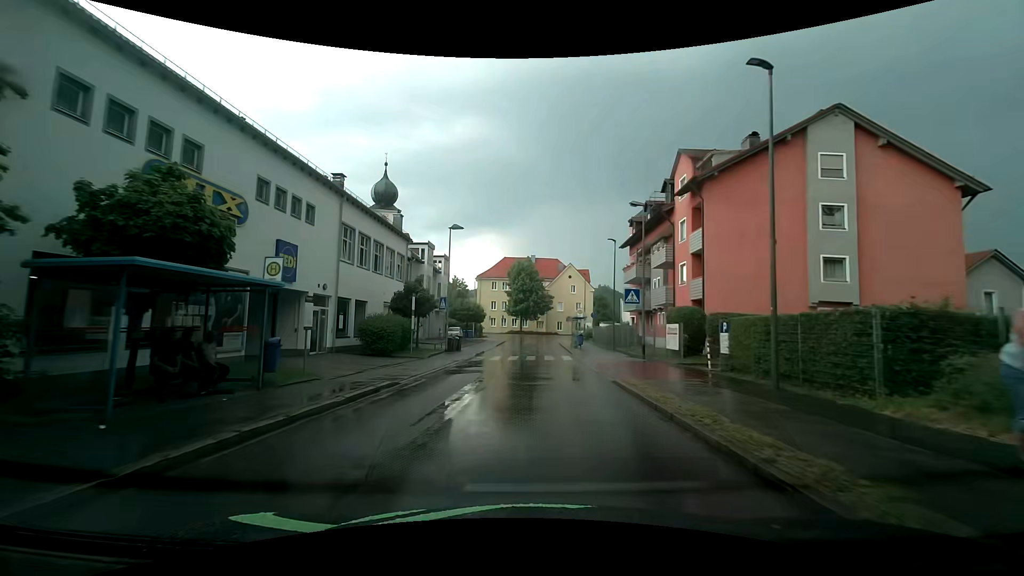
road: unclassified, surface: asphalt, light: Day
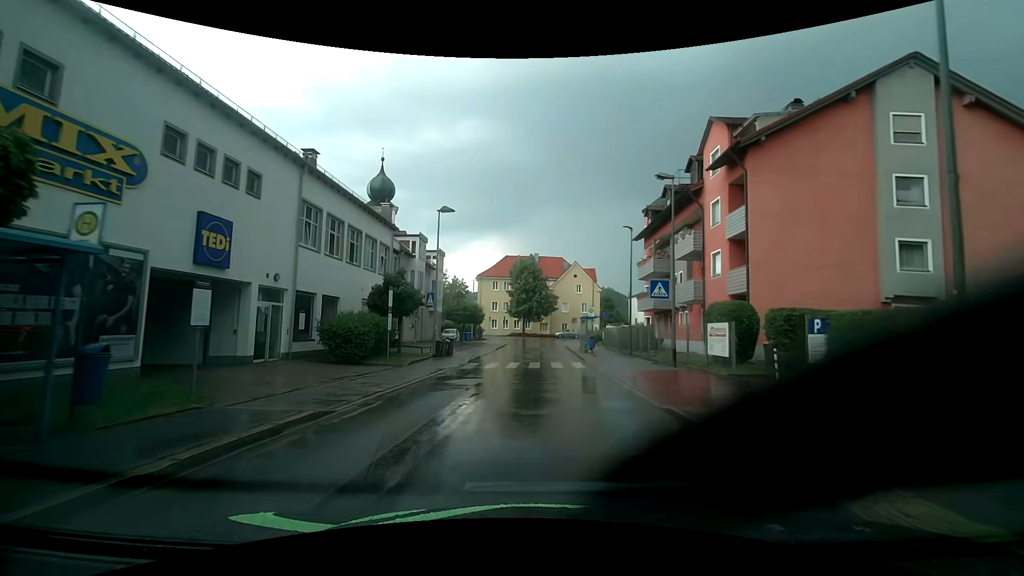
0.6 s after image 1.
(0.0, +5.0) m; -1°
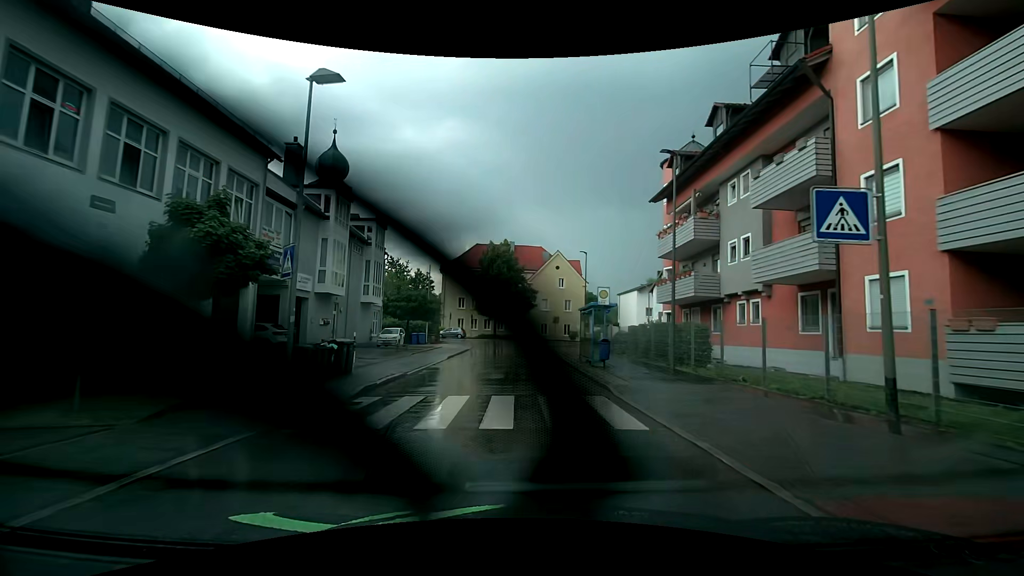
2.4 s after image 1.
(+0.1, +13.9) m; +3°
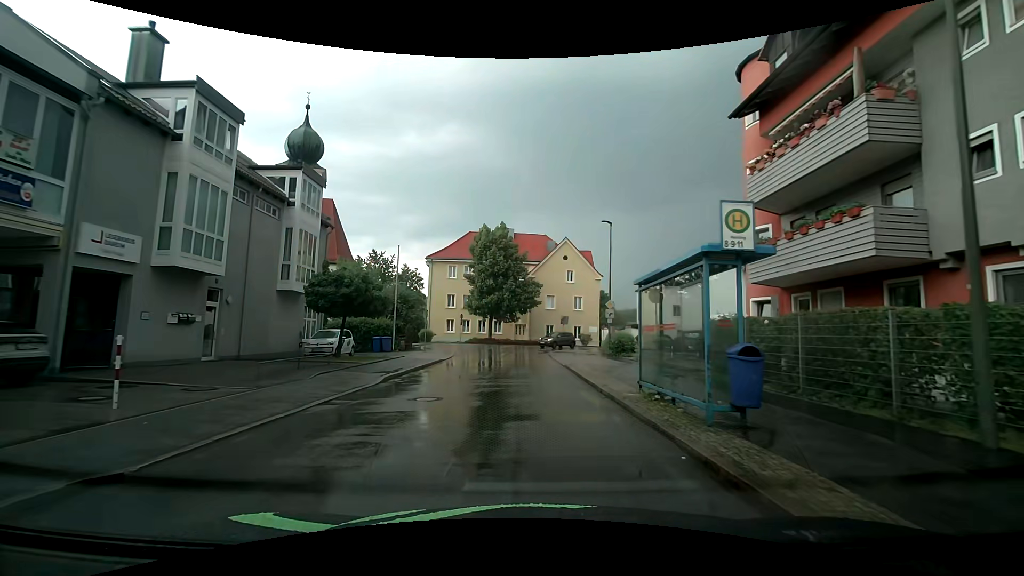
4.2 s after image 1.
(+0.1, +12.2) m; 0°
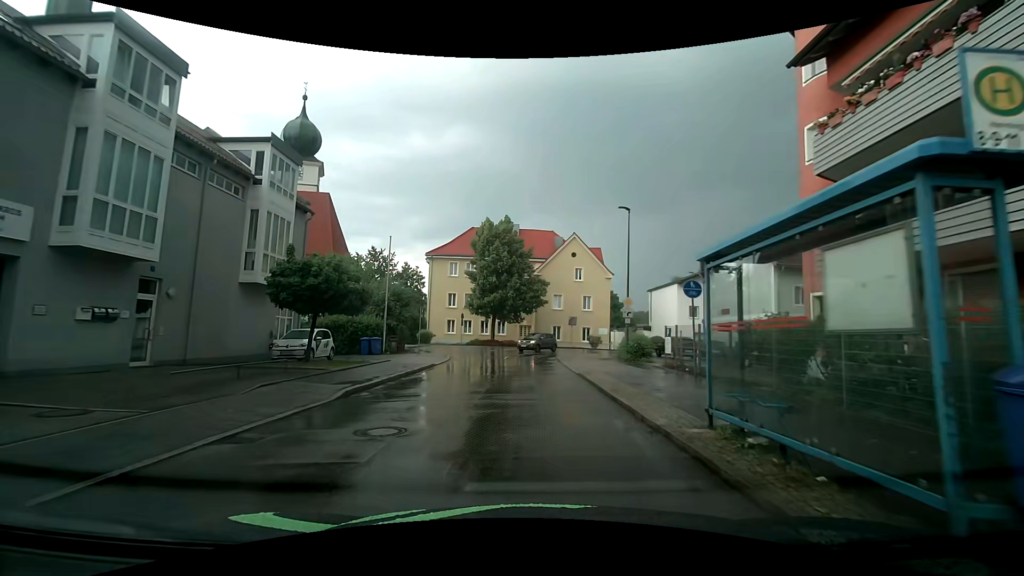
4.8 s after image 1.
(0.0, +3.7) m; 0°
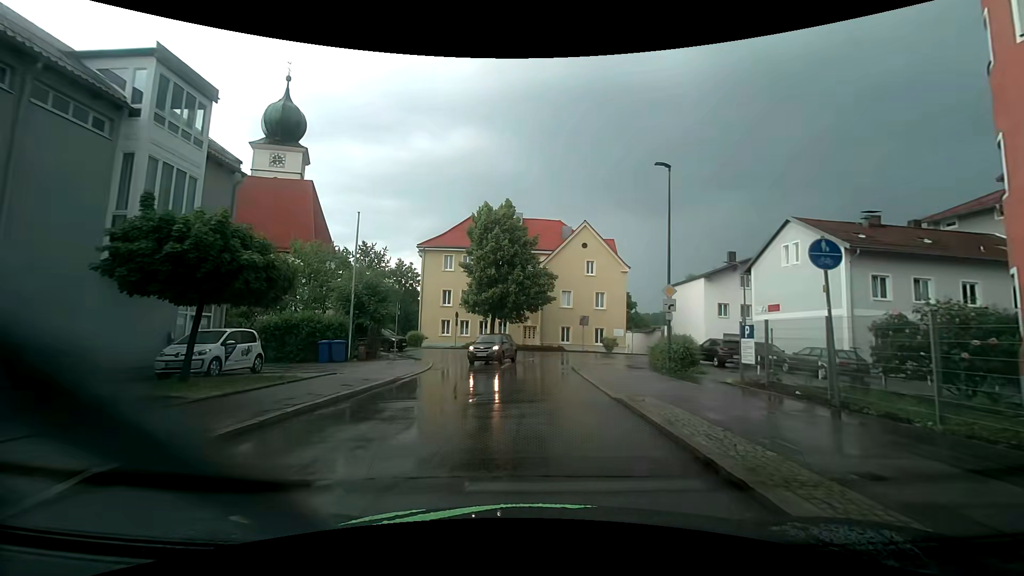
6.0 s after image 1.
(-0.1, +6.9) m; 0°
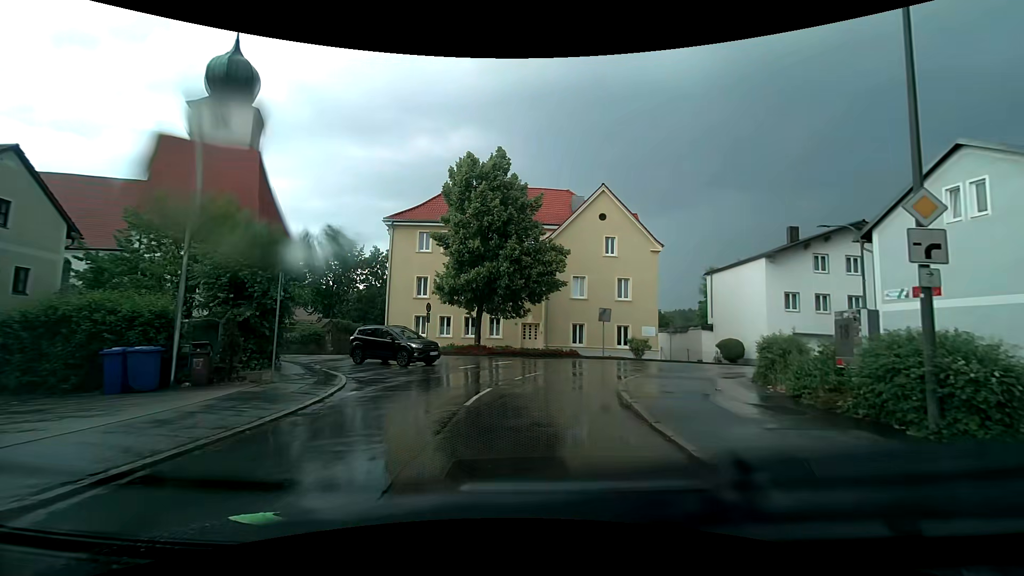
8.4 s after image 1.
(-0.1, +12.4) m; 0°
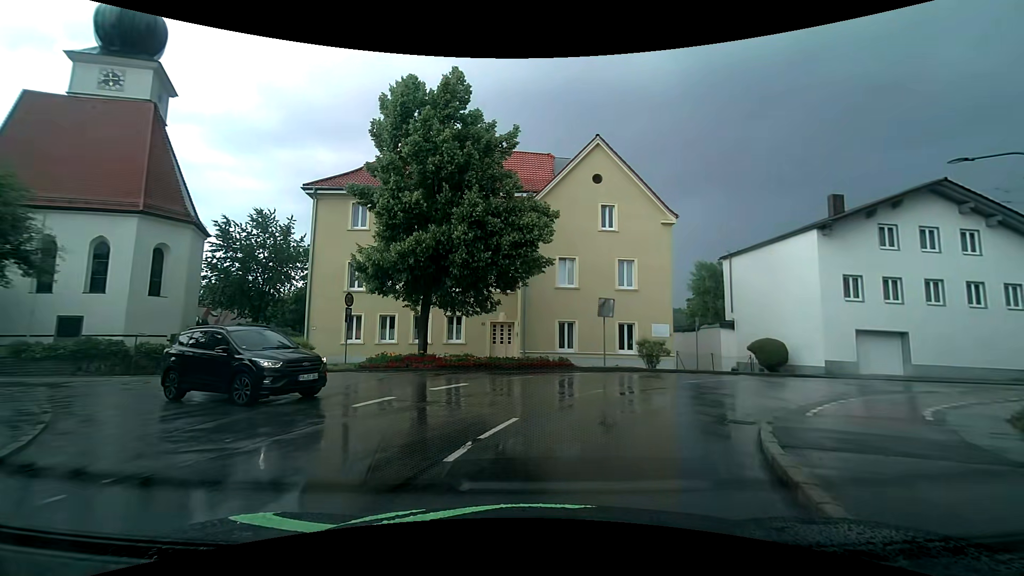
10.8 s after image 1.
(0.0, +10.0) m; +2°
